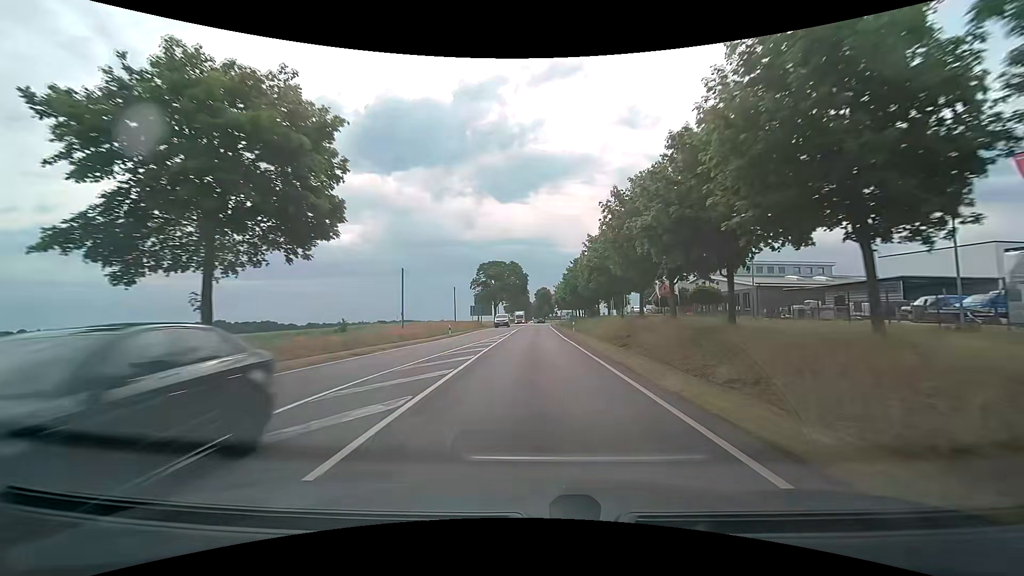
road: secondary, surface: asphalt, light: Day
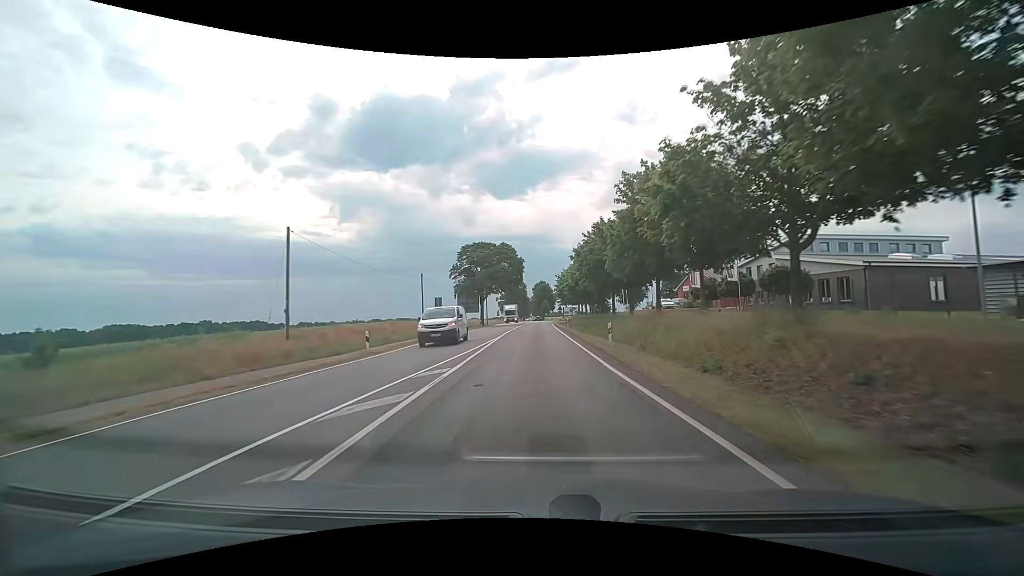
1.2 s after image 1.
(0.0, +20.9) m; 0°
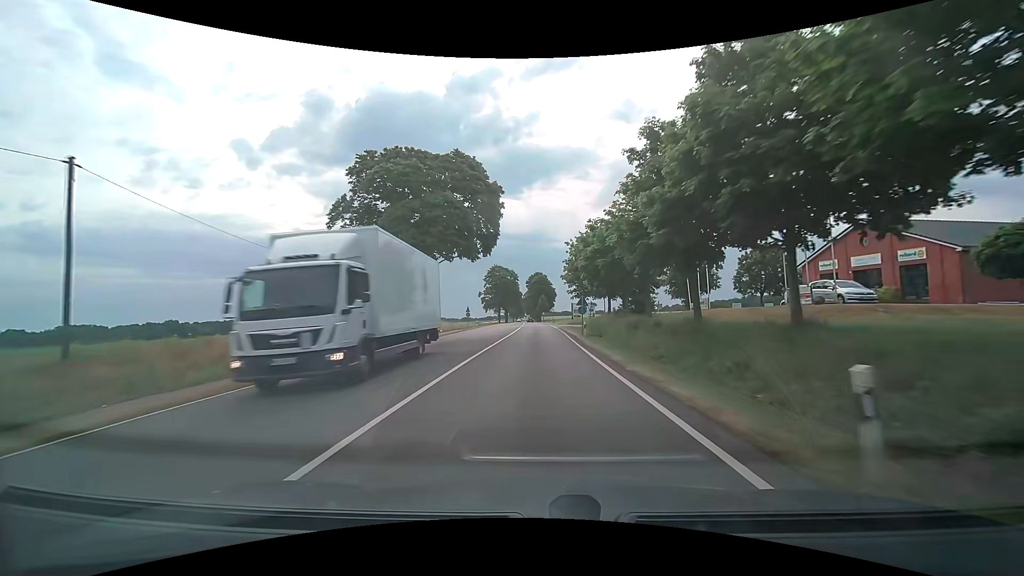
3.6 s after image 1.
(+0.1, +41.5) m; 0°
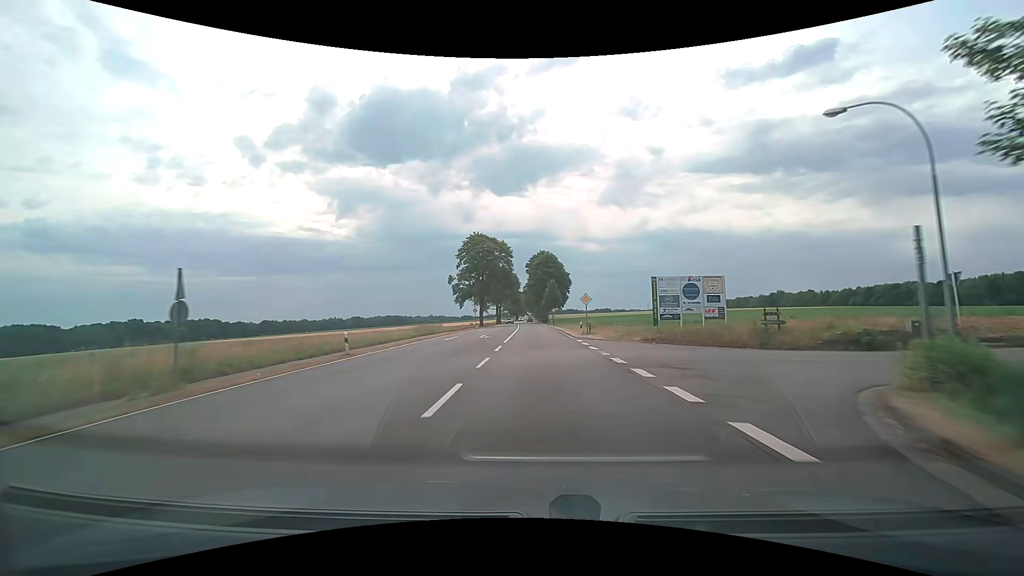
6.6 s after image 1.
(+0.1, +52.9) m; 0°
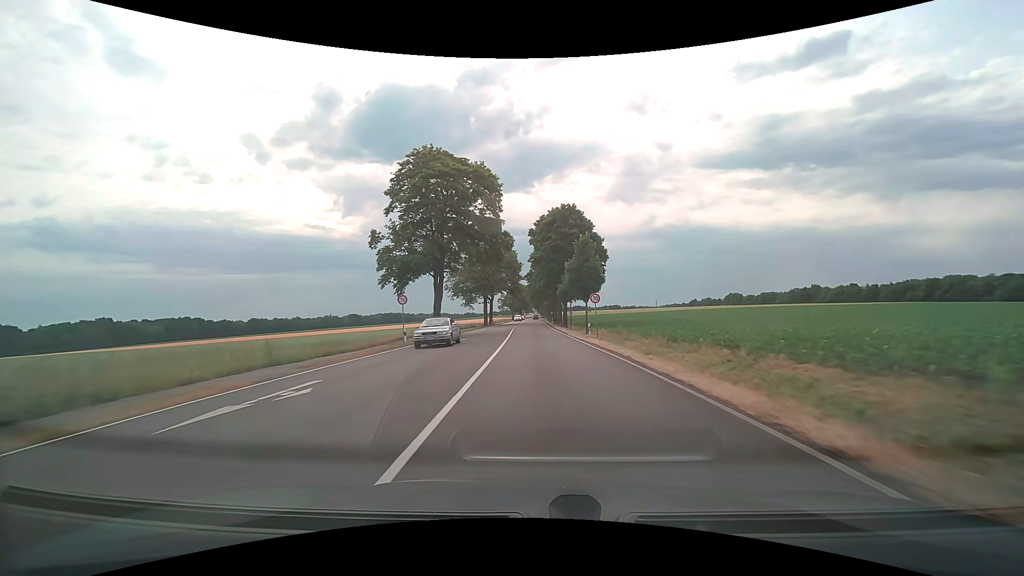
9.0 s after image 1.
(-0.3, +44.1) m; -1°
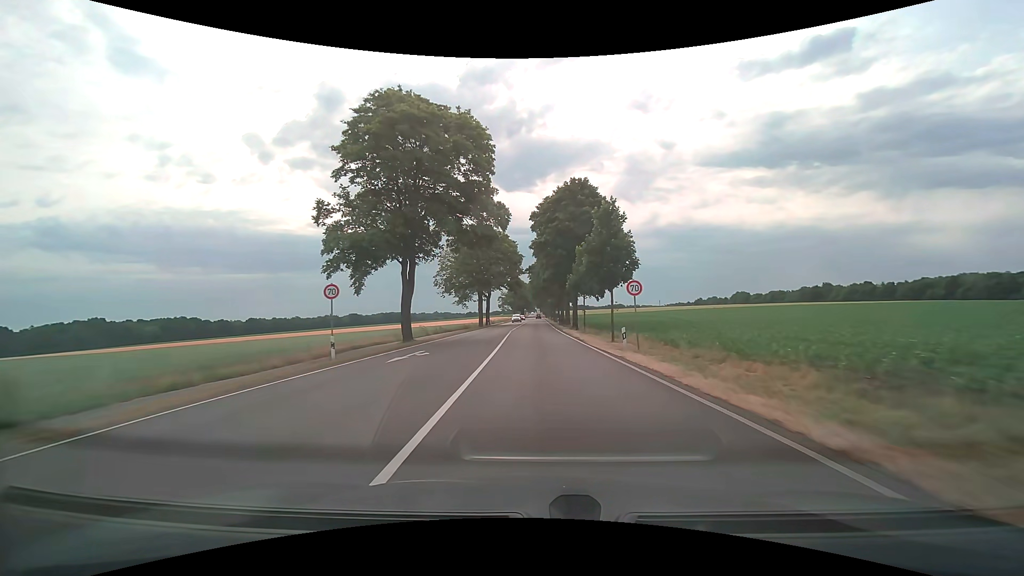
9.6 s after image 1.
(0.0, +11.1) m; 0°
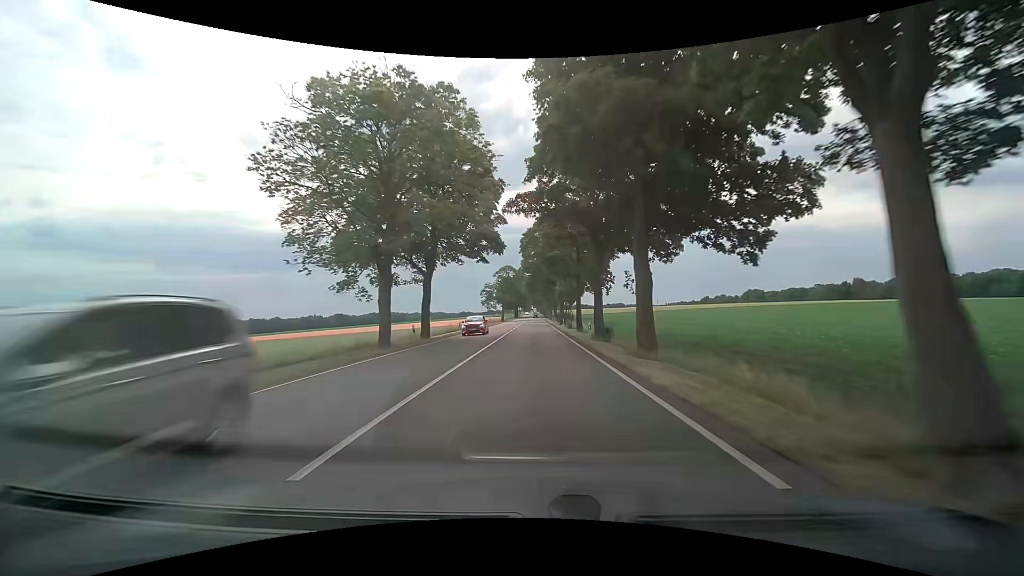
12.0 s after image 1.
(0.0, +44.0) m; 0°
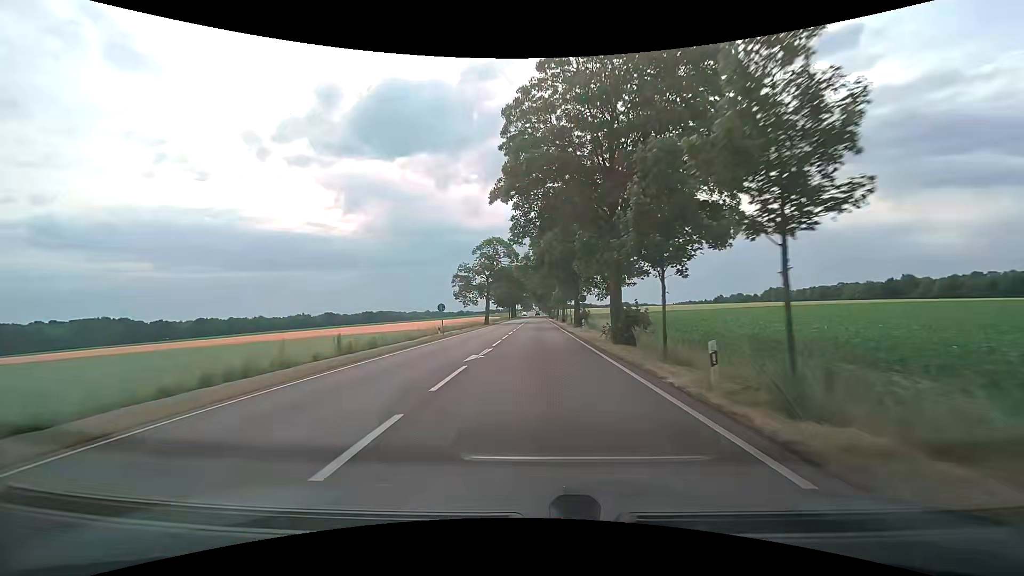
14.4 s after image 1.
(-0.1, +43.8) m; 0°
(0, +10) (0, +20) (0, +30) (0, +40) (0, +50) (0, +60) (0, +70) (0, +80) (0, +90) (0, +100) m
